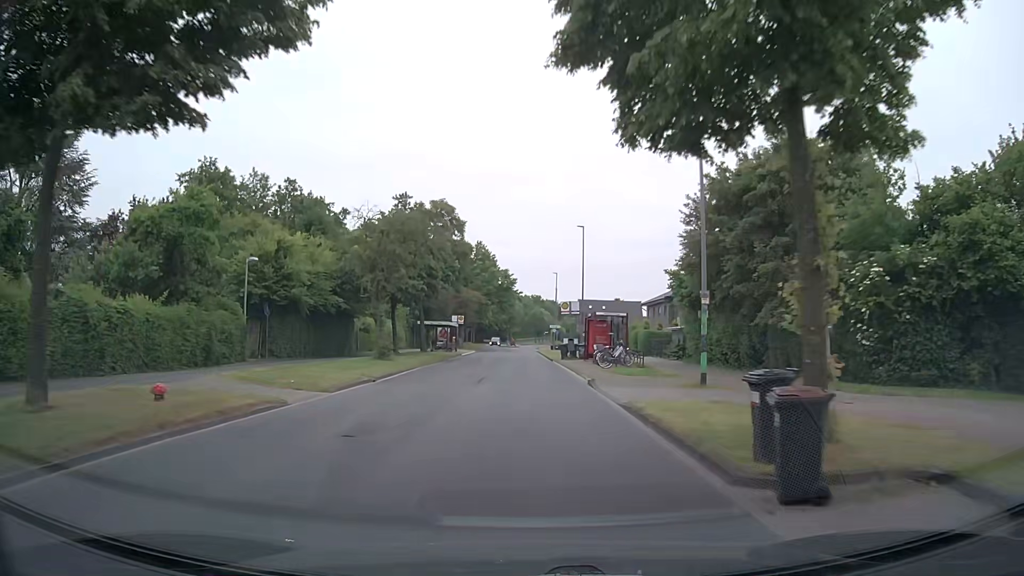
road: tertiary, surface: asphalt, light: Day
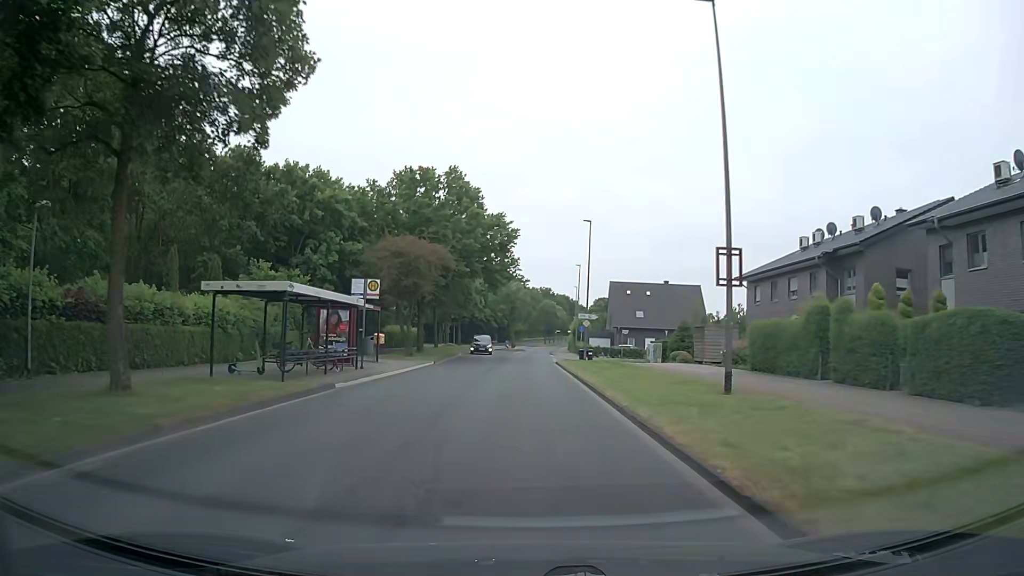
(0.0, +38.3) m; 0°
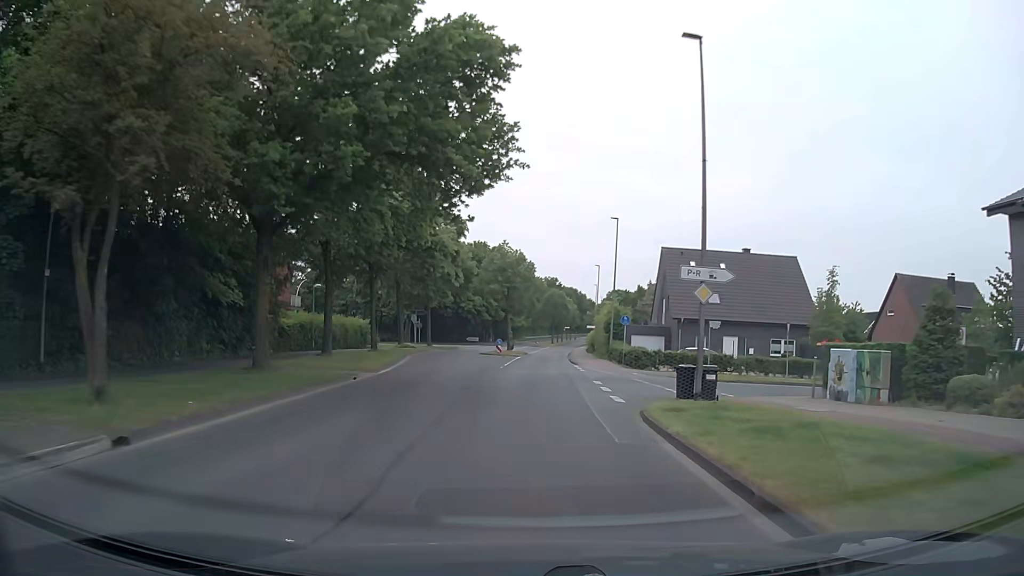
(-0.2, +30.6) m; 0°
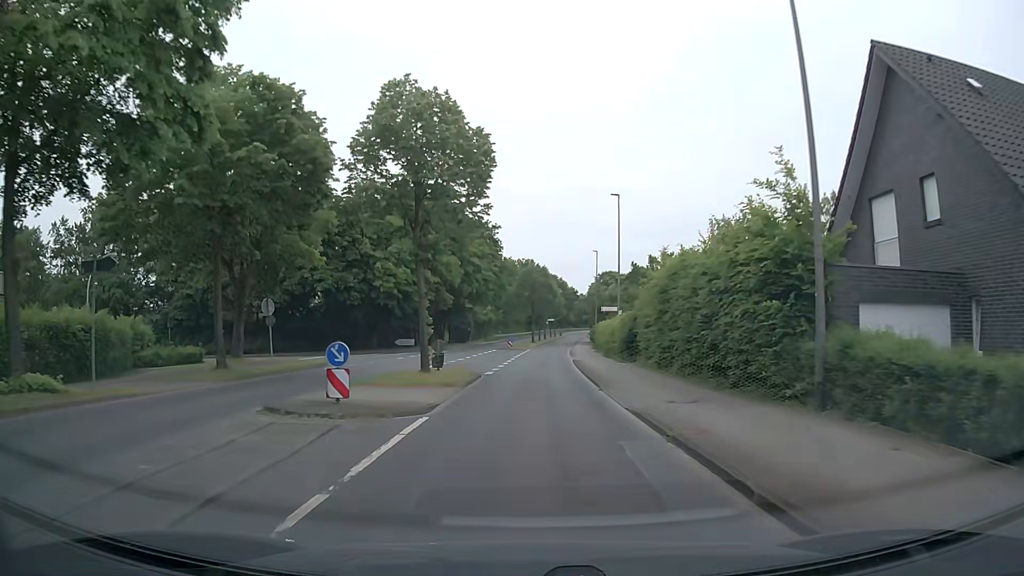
(+0.5, +38.3) m; +2°
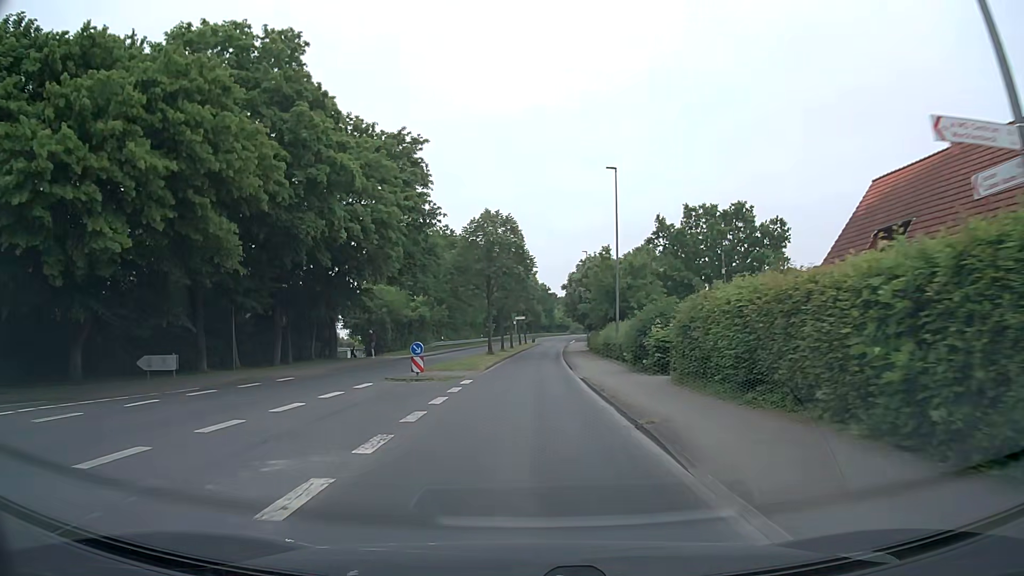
(+0.9, +38.3) m; +3°
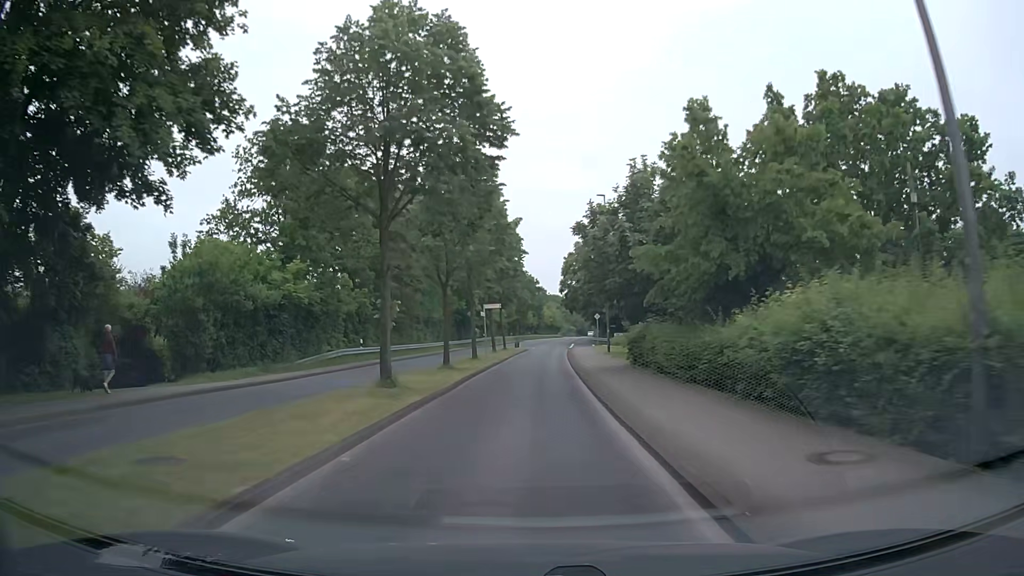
(+0.6, +30.4) m; +2°
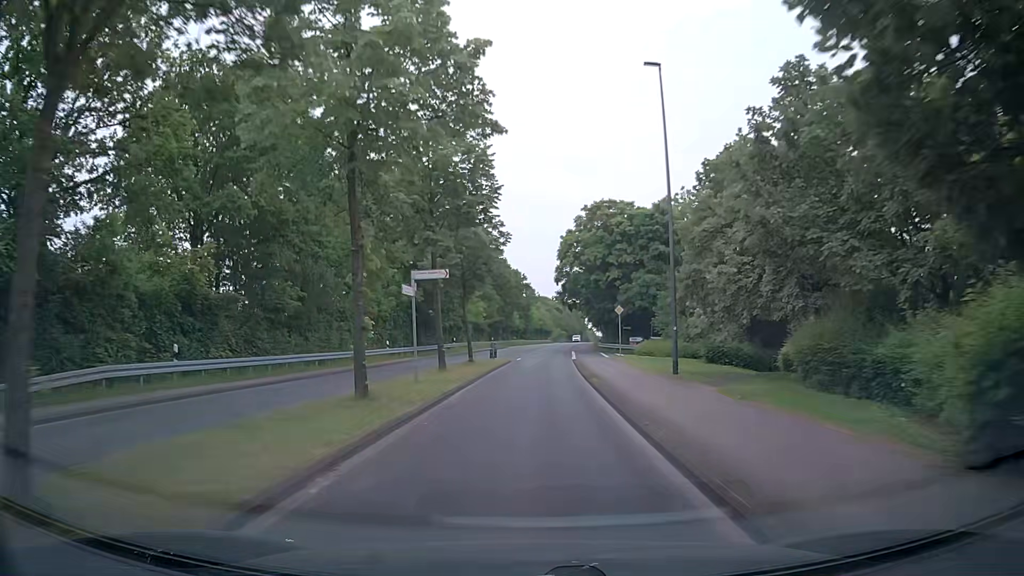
(+0.1, +22.8) m; +1°
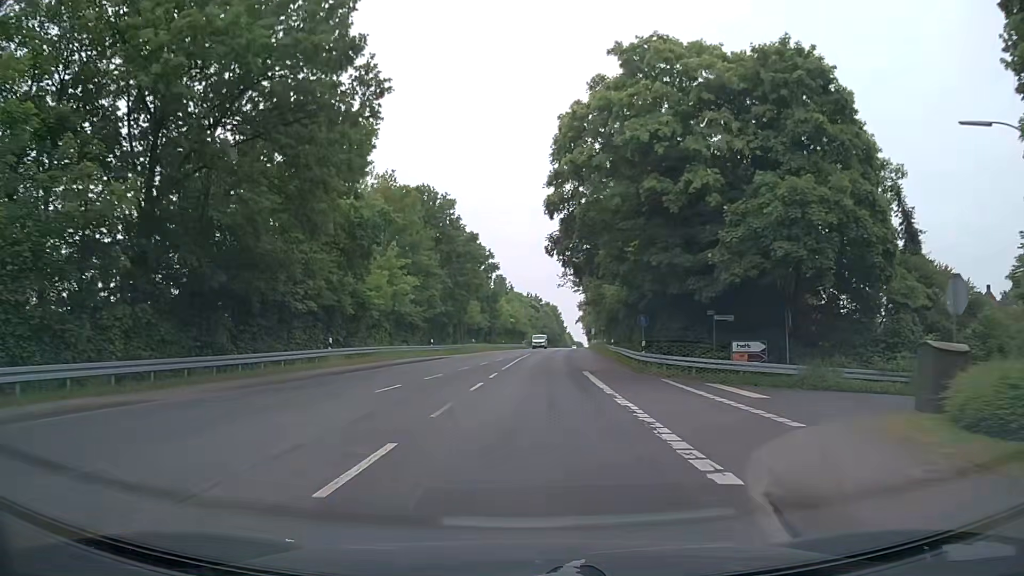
(+0.8, +37.9) m; +2°
(0, +10) (0, +20) (+1, +30) (+1, +40) (+2, +50) (+2, +60) (+3, +70) (+4, +80) (+5, +90) (+6, +100) m
